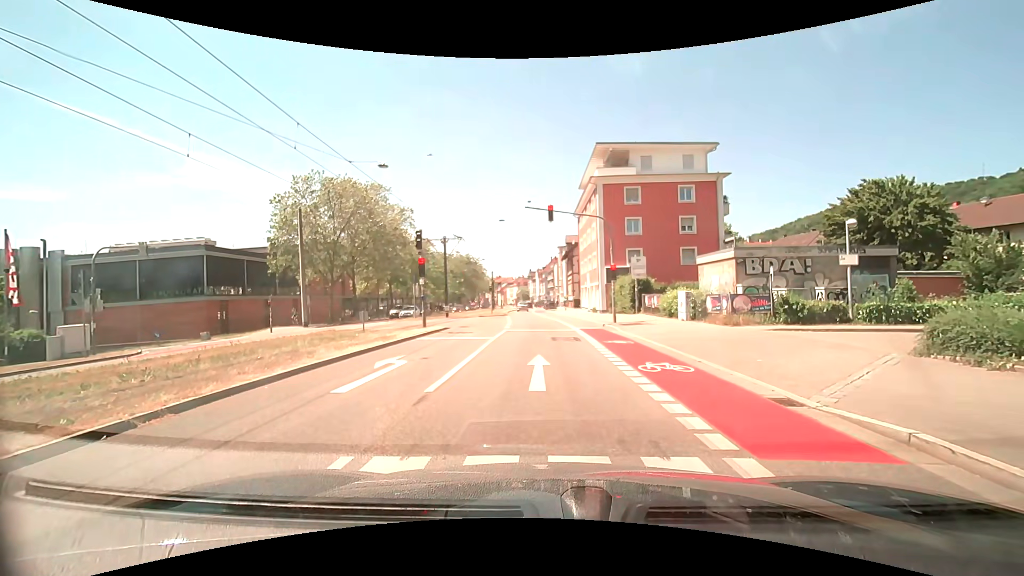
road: secondary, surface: asphalt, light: Day
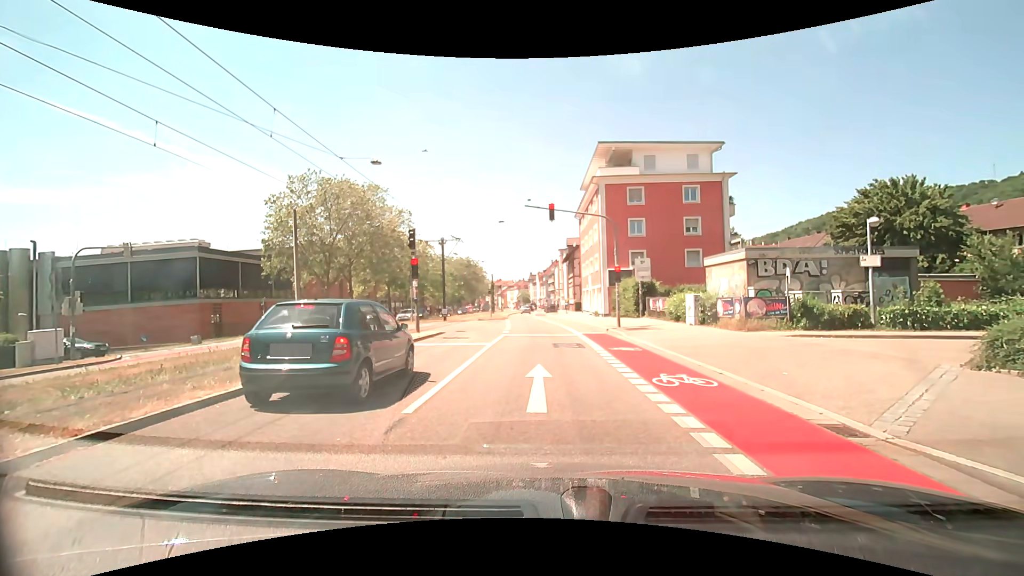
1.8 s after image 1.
(0.0, +1.1) m; 0°
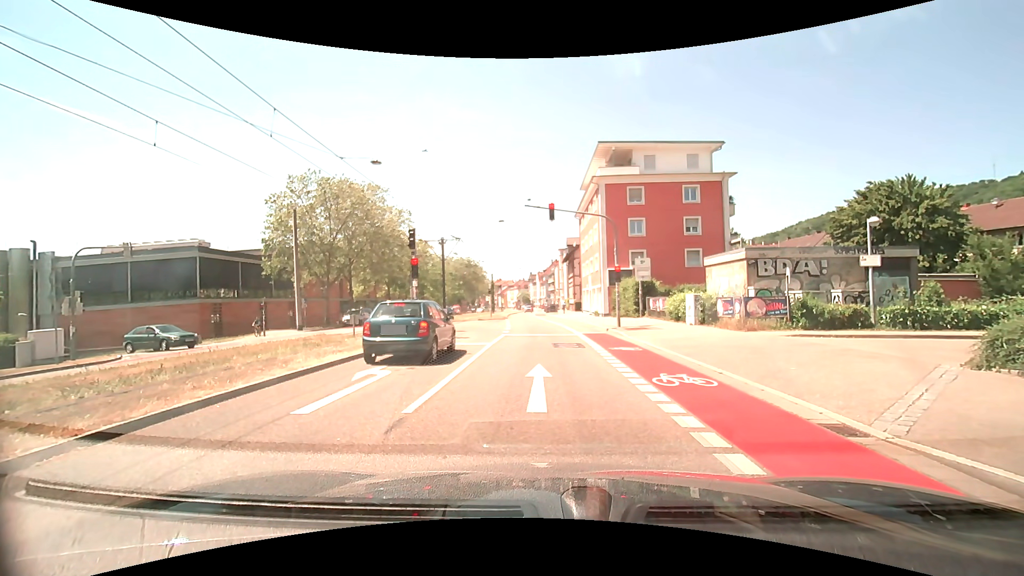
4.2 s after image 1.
(0.0, +0.1) m; 0°
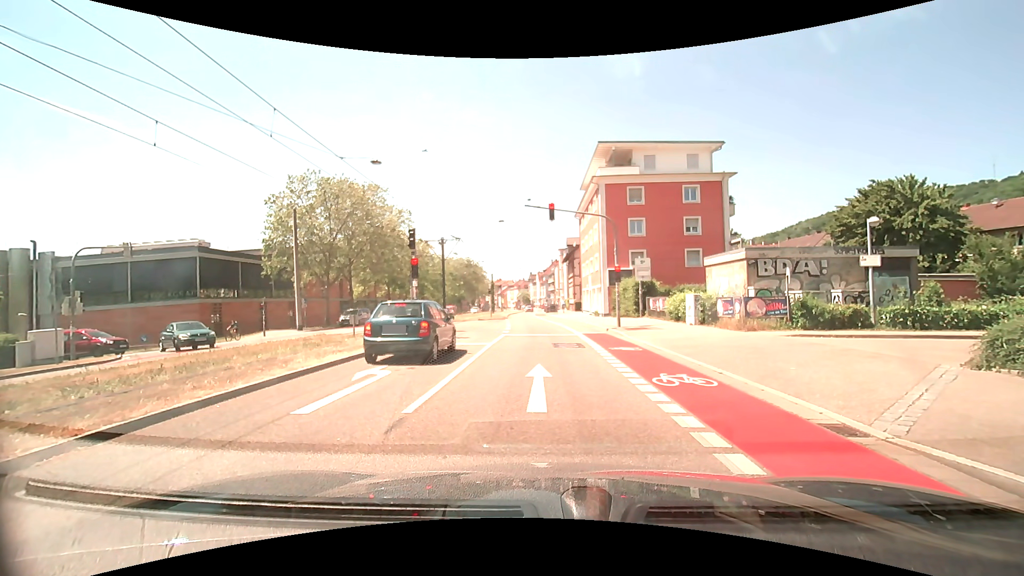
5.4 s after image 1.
(0.0, 0.0) m; 0°
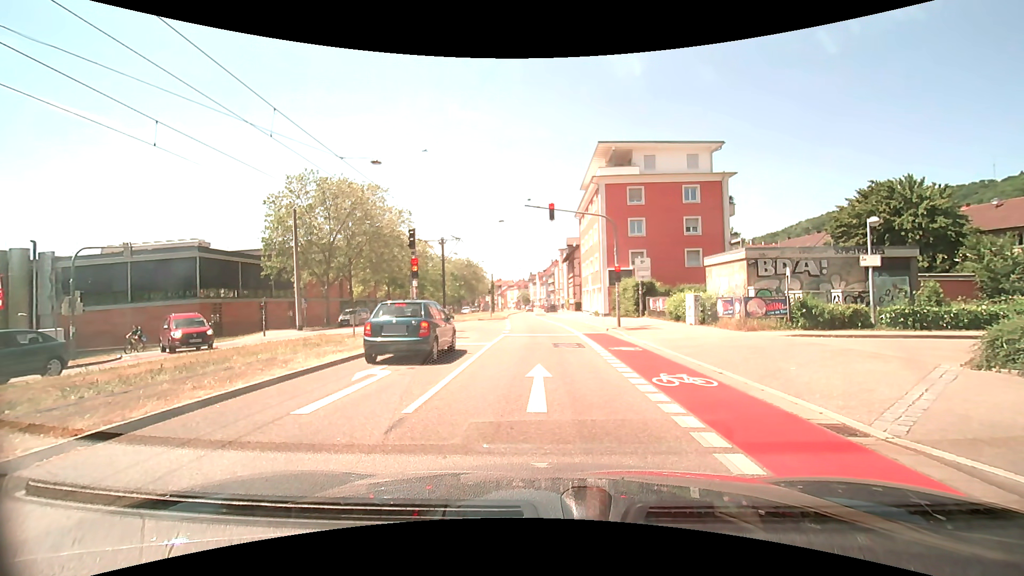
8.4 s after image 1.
(0.0, 0.0) m; 0°
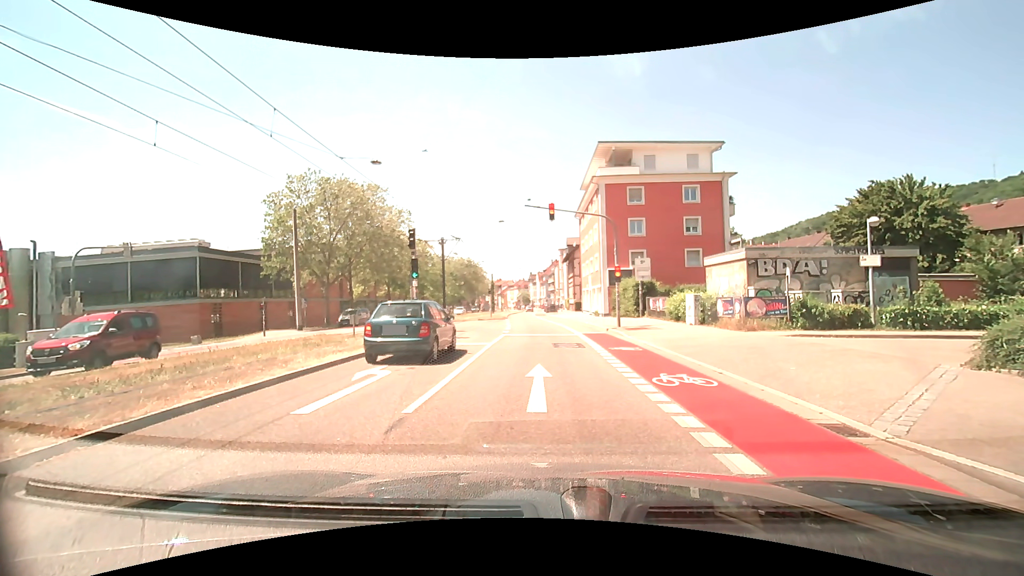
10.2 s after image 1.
(0.0, 0.0) m; 0°
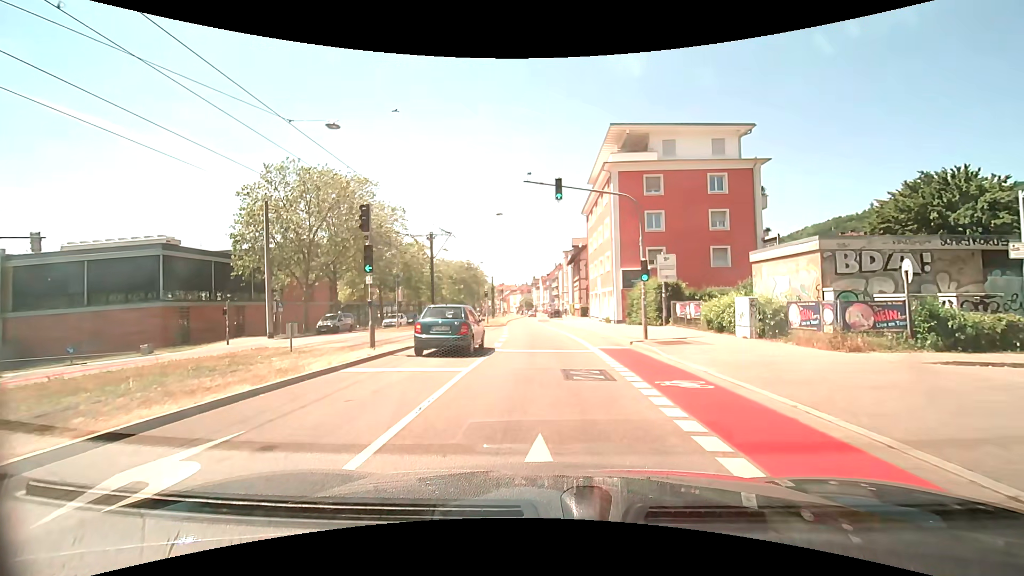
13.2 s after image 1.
(0.0, +6.2) m; +1°
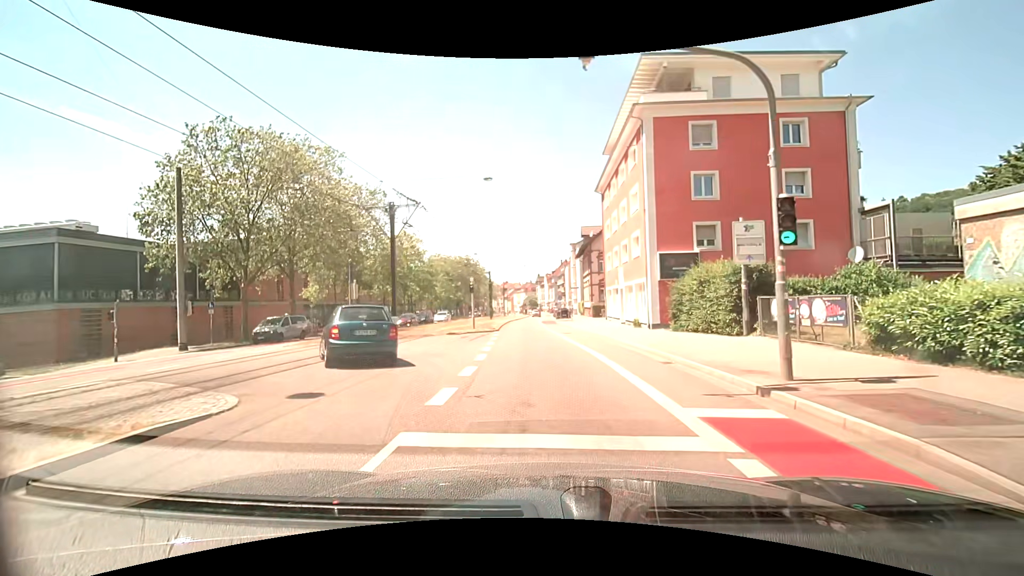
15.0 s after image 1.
(-0.3, +10.9) m; -2°
(0, +10) (0, +20) (-1, +30) (-1, +40) (-2, +50) (-2, +60) (-2, +70) (-1, +80) (-1, +90) (-1, +100) m
